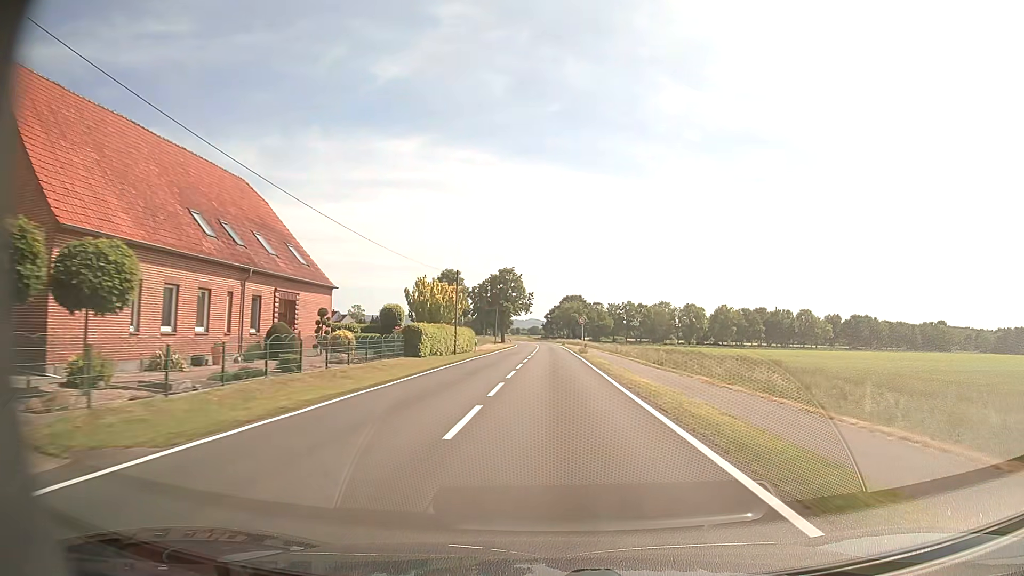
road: tertiary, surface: asphalt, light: Day
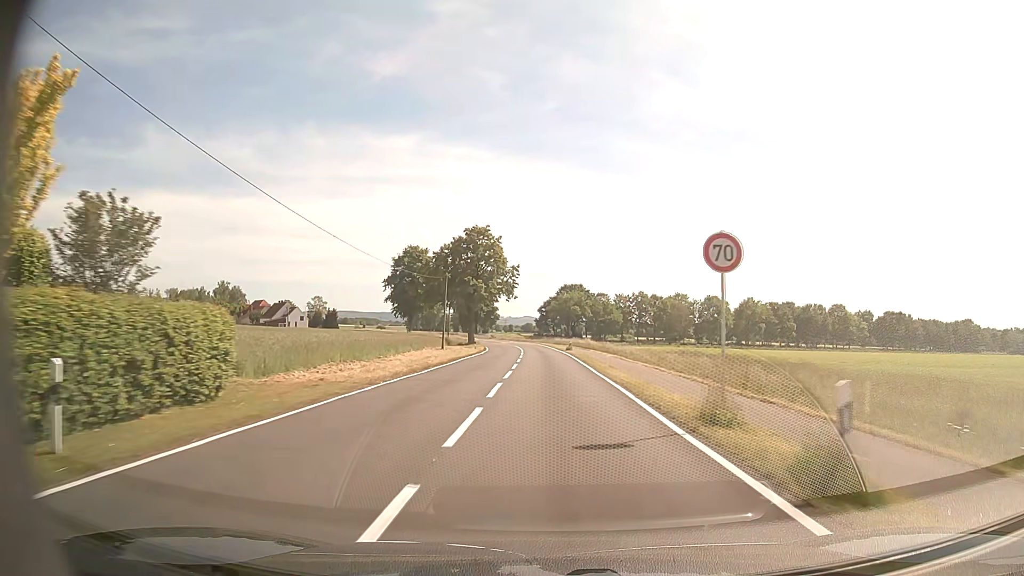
(+0.2, +43.2) m; 0°
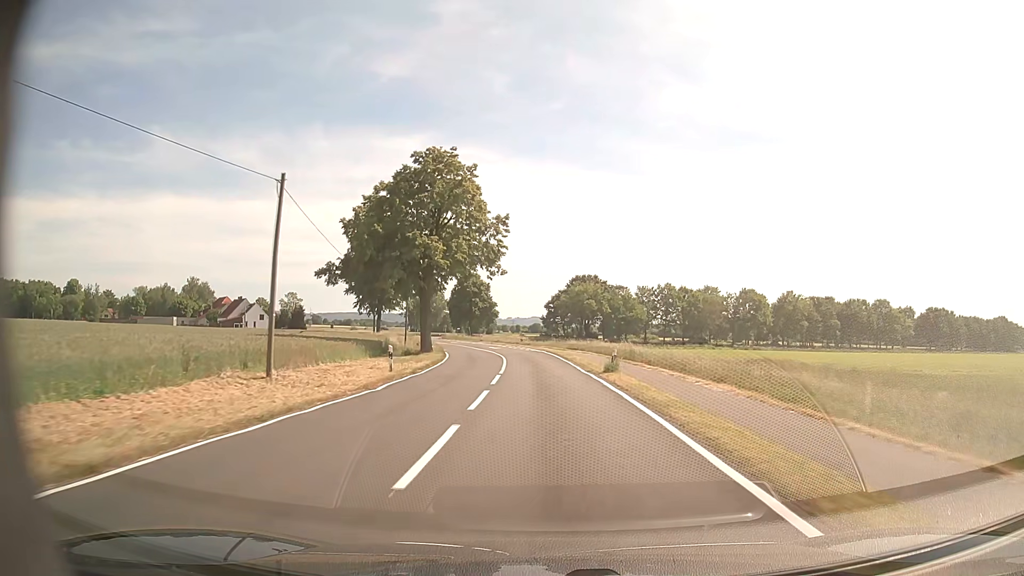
(0.0, +32.3) m; -1°
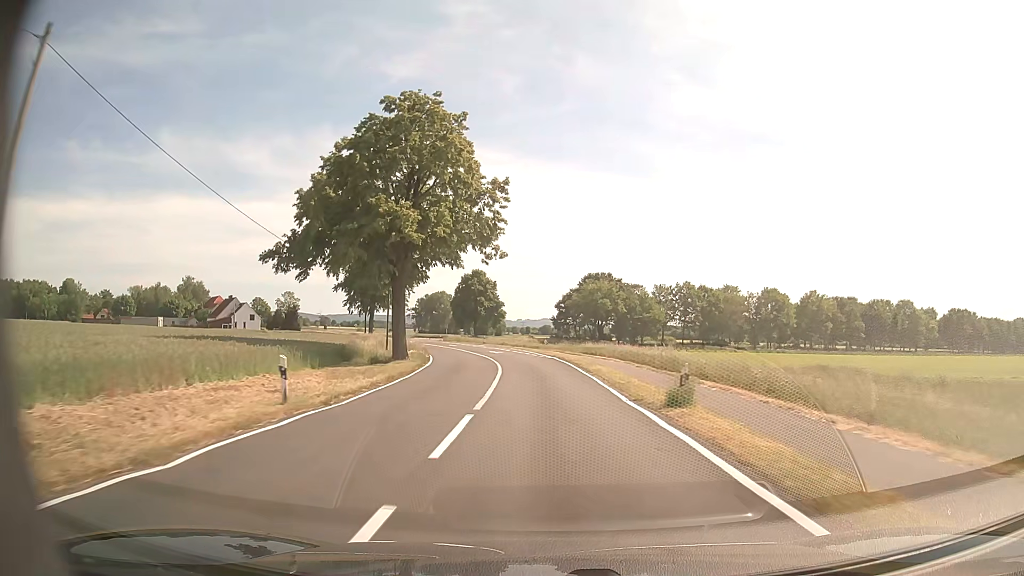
(-0.1, +10.8) m; -1°
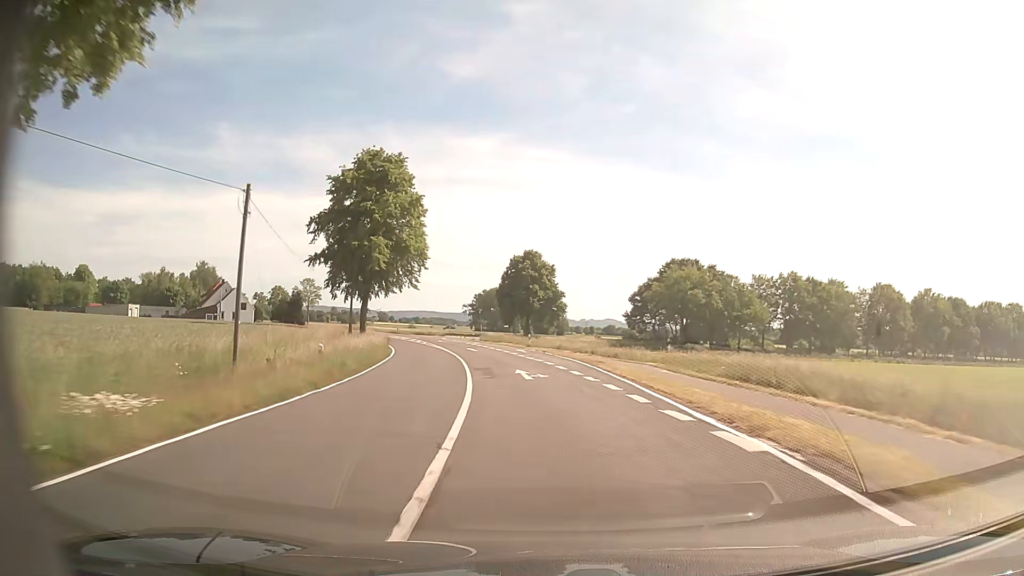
(-1.3, +32.3) m; -5°
(0, +10) (-1, +20) (-2, +30) (-4, +40) (-6, +50) (-8, +59) (-11, +69) (-14, +78) (-18, +88) (-22, +97) m
